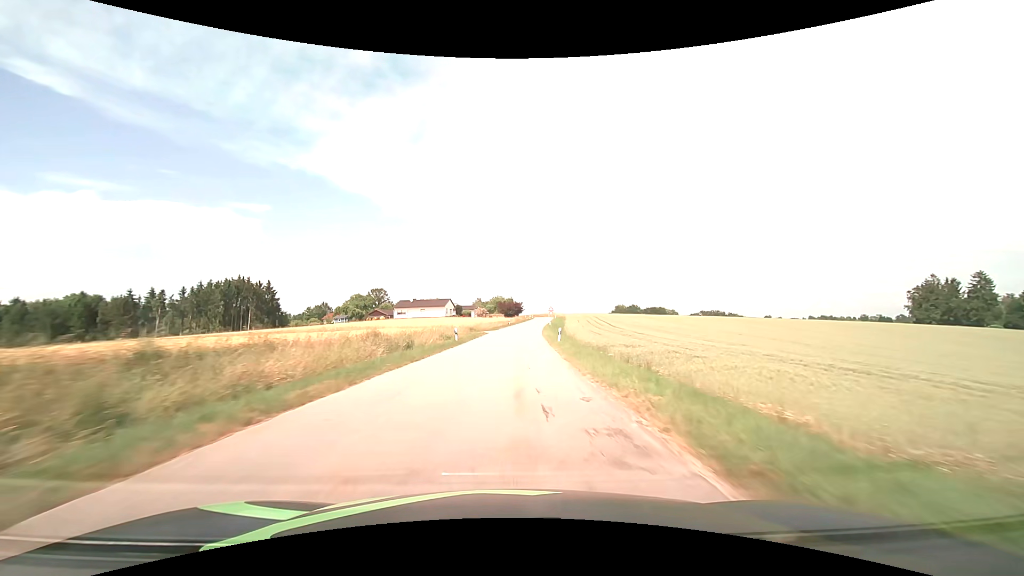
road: tertiary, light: Day
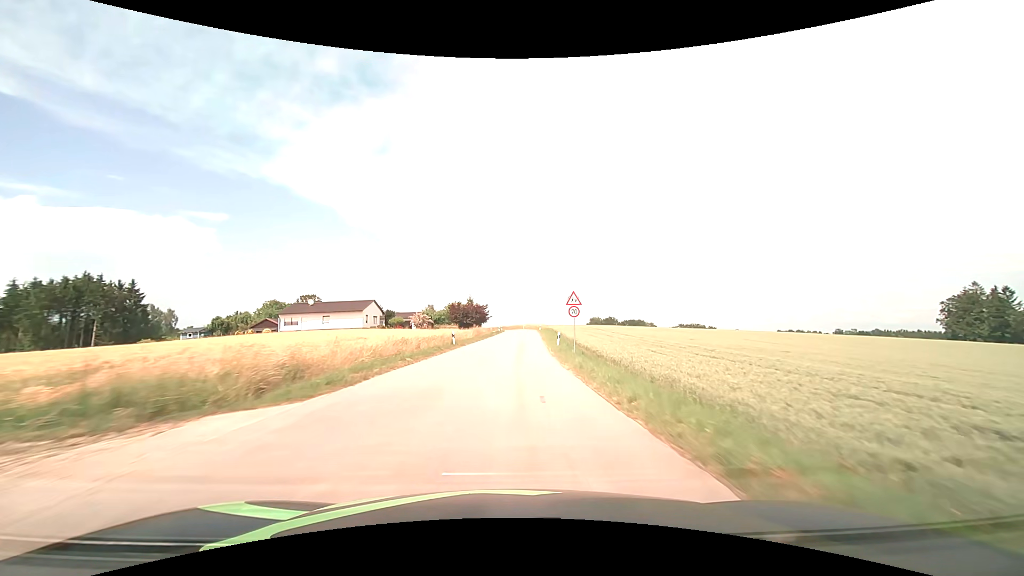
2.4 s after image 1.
(+1.1, +50.0) m; +4°
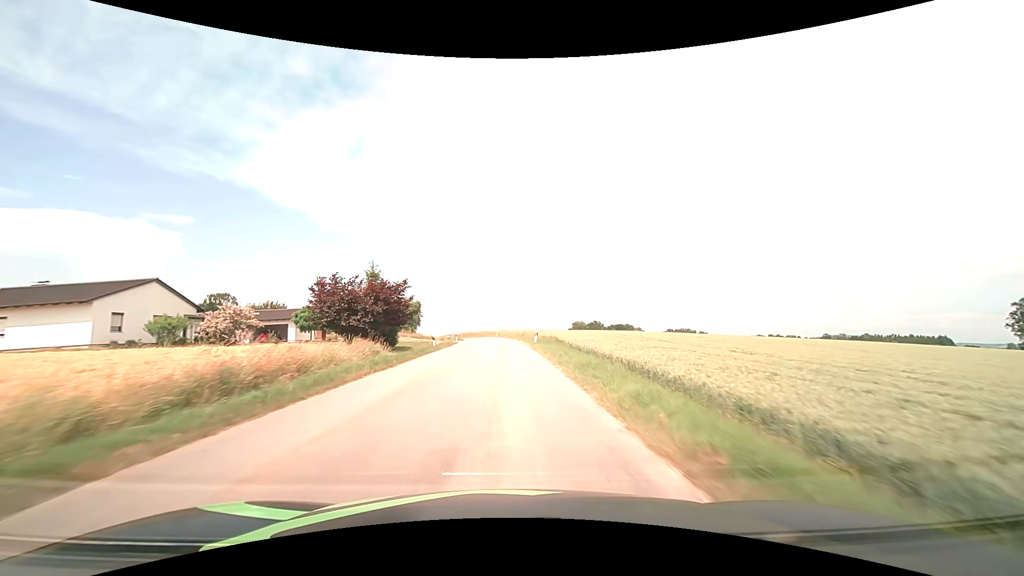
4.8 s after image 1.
(+1.8, +49.3) m; +3°
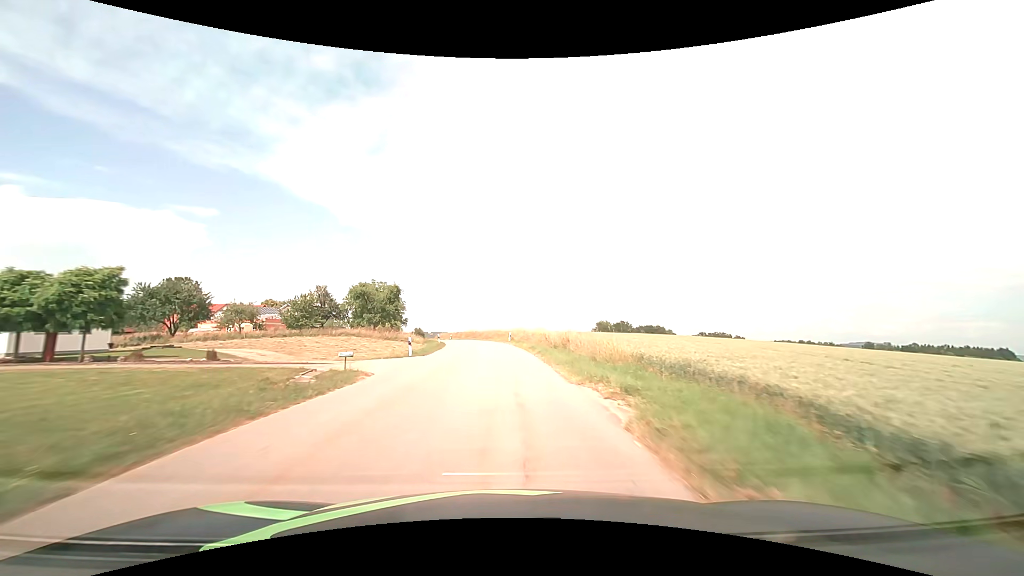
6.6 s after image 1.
(-0.3, +35.4) m; -2°
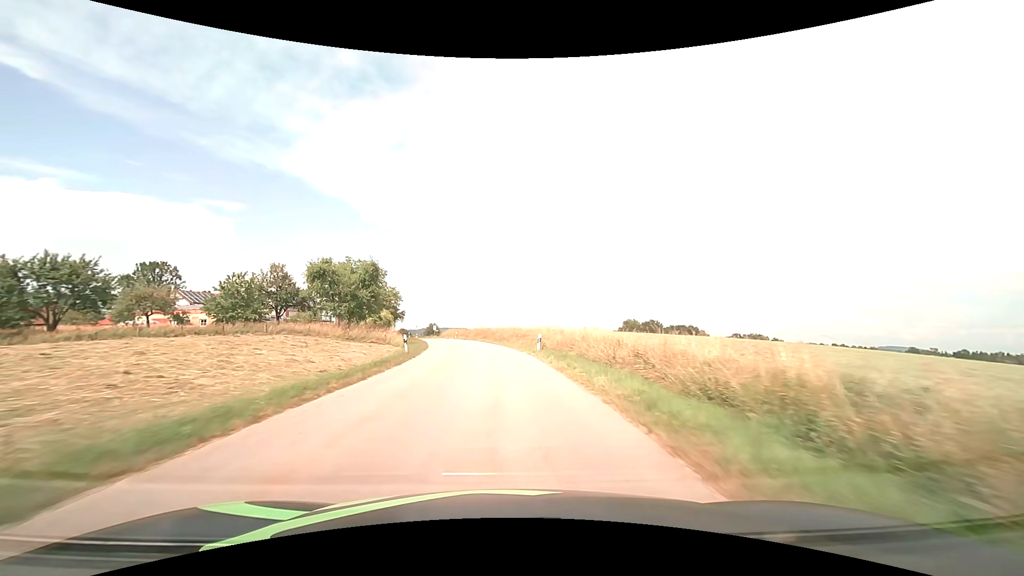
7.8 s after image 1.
(-0.4, +22.7) m; -2°
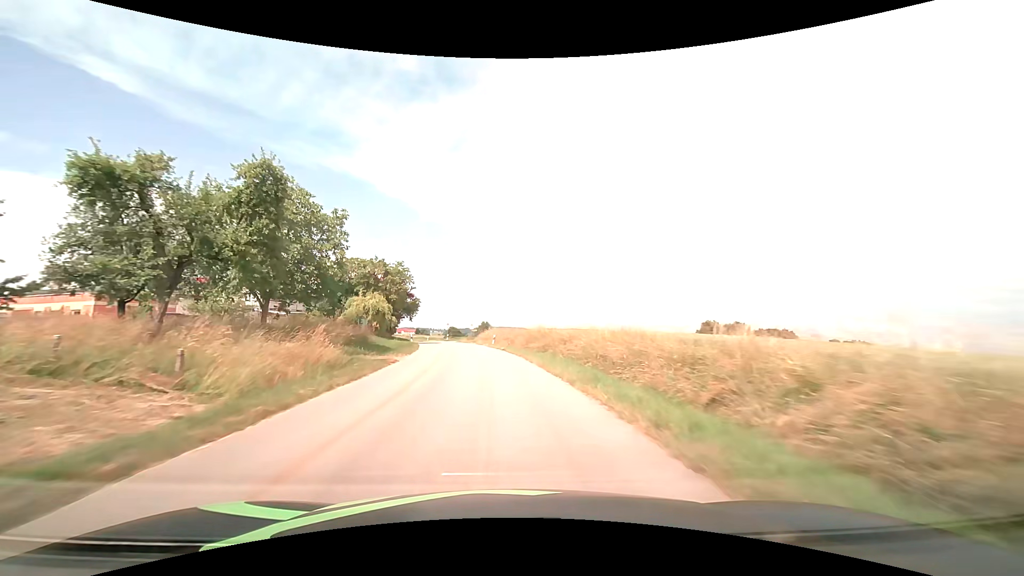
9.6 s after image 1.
(-1.7, +33.2) m; -6°
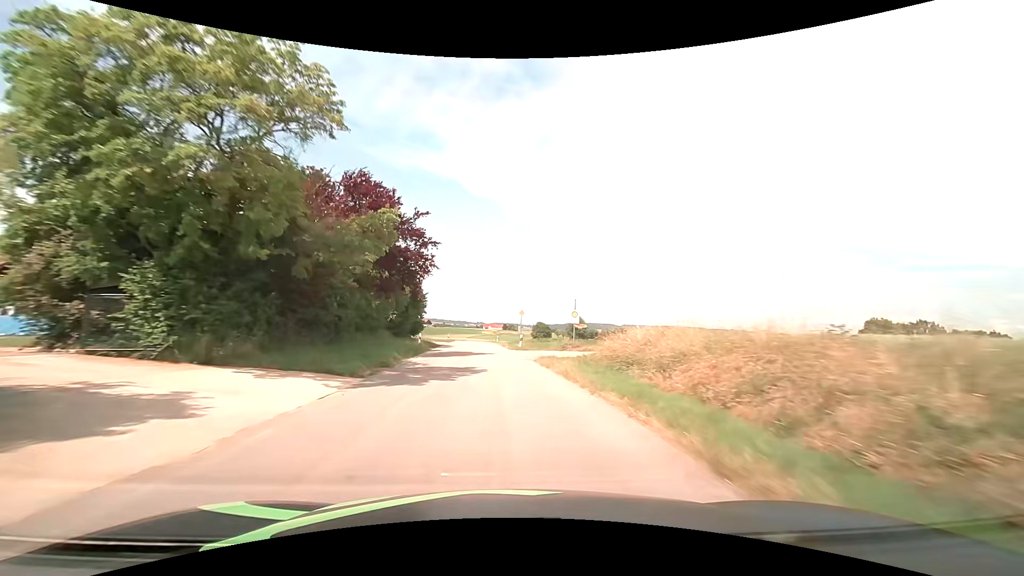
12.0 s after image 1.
(-3.8, +43.5) m; -10°
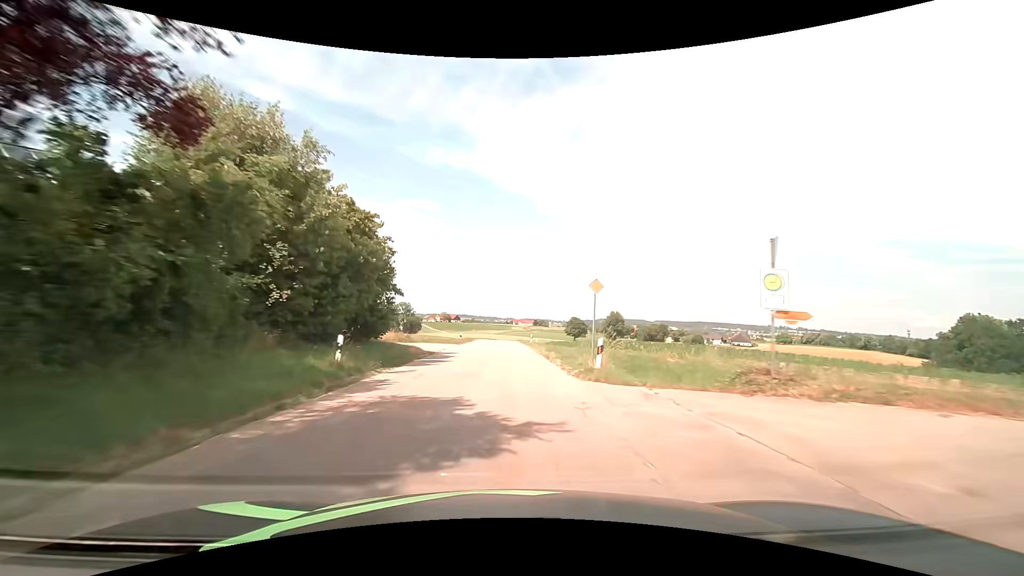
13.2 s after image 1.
(-0.7, +21.8) m; -3°
(0, +10) (0, +20) (0, +30) (0, +40) (-1, +50) (-1, +60) (-1, +70) (-1, +80) (-1, +90) (0, +100) m
